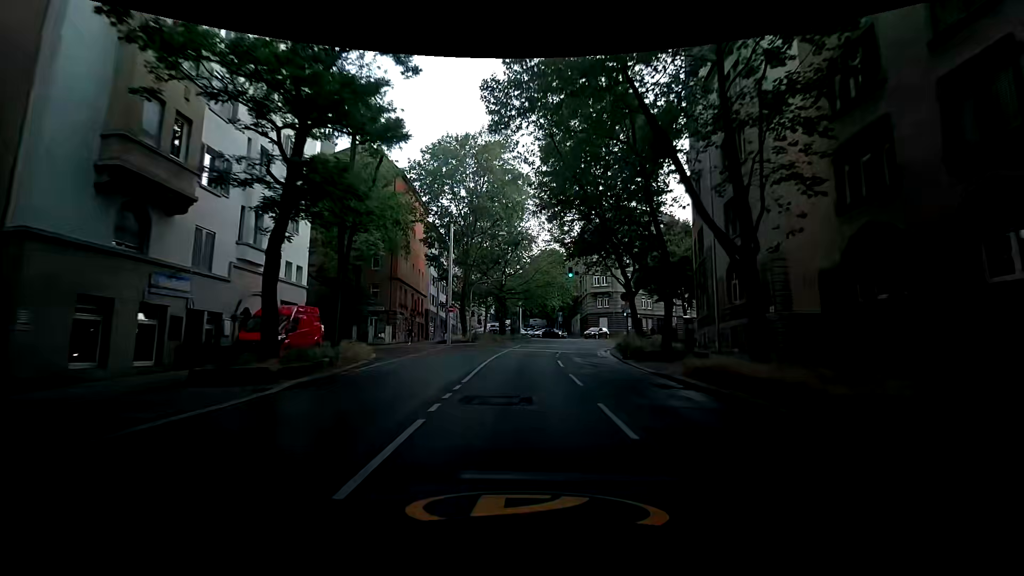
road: secondary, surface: asphalt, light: Day
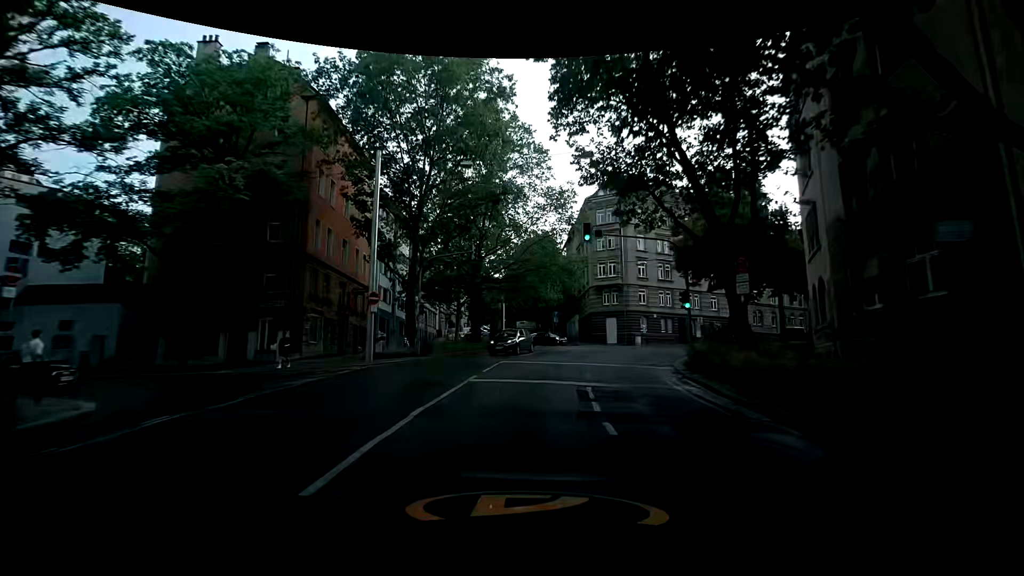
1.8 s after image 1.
(+1.0, +18.1) m; +4°
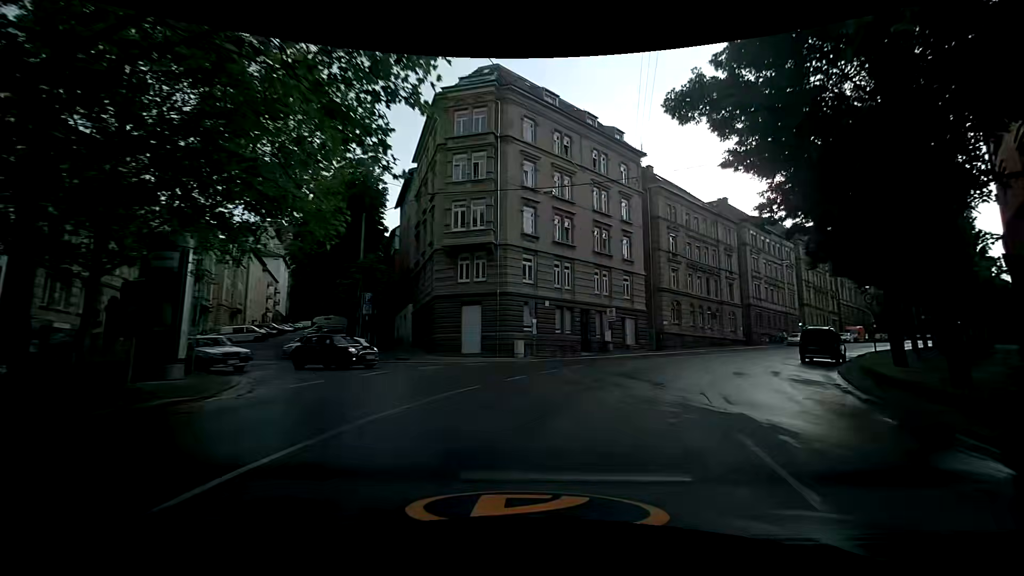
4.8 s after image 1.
(+3.3, +29.7) m; +18°
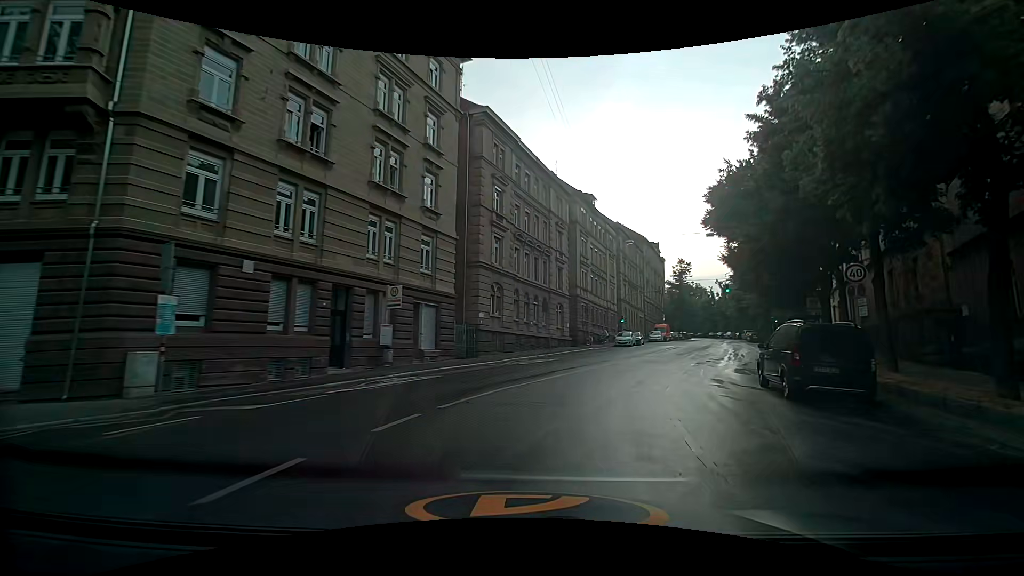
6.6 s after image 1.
(+3.4, +17.6) m; +22°
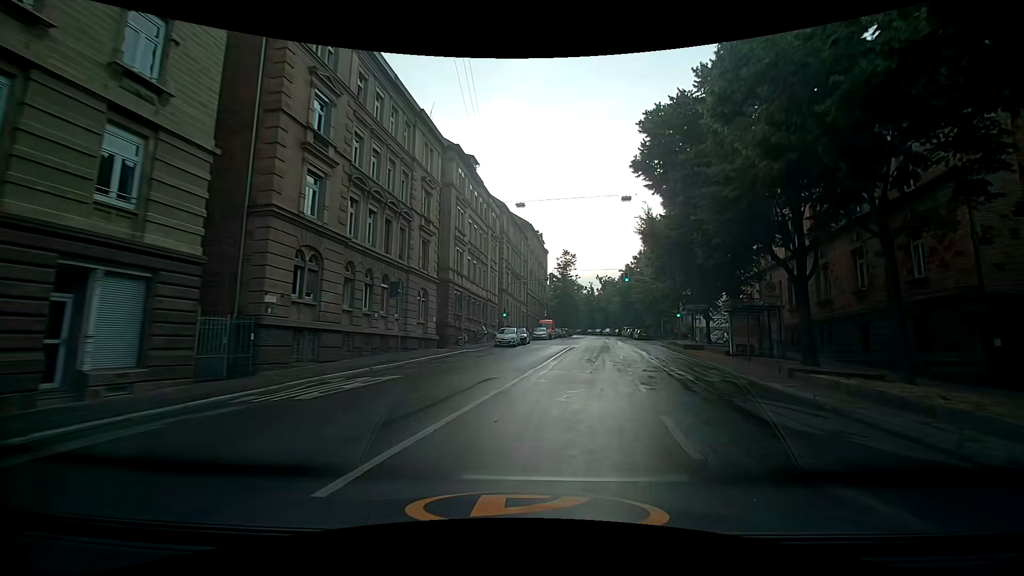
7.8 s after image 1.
(+1.7, +12.0) m; +15°
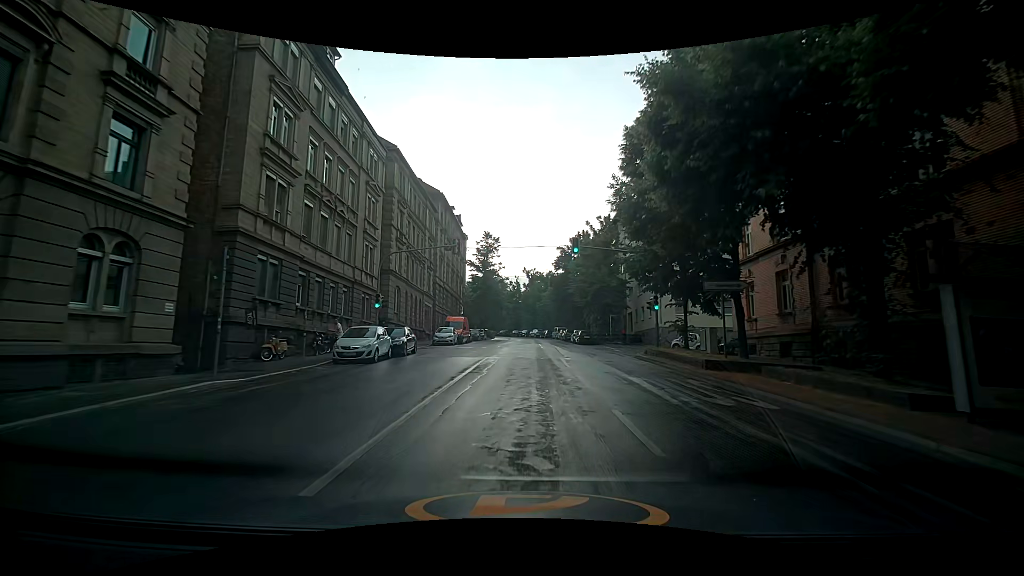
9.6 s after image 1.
(+1.9, +18.3) m; +8°
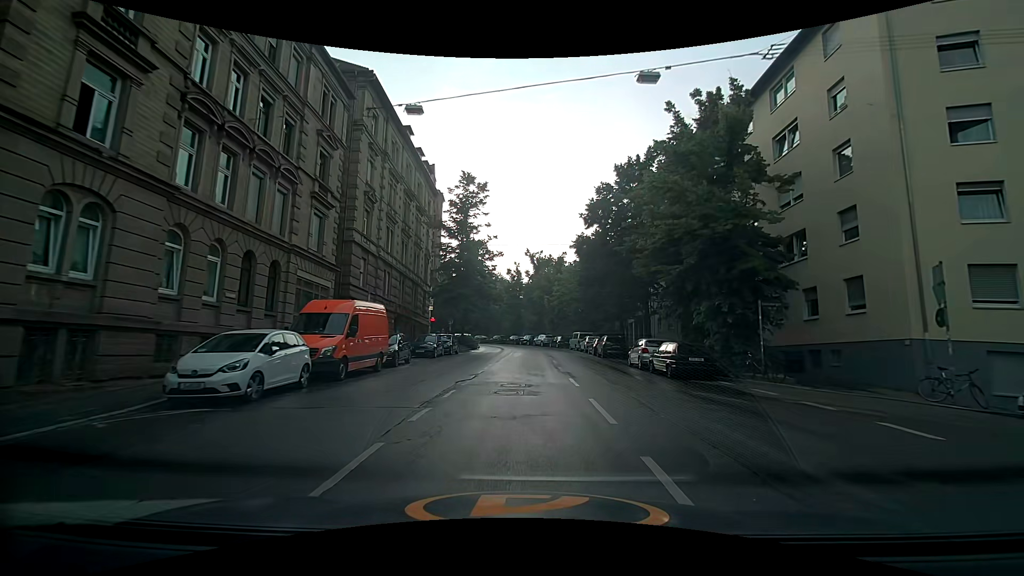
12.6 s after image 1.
(-0.1, +30.6) m; 0°
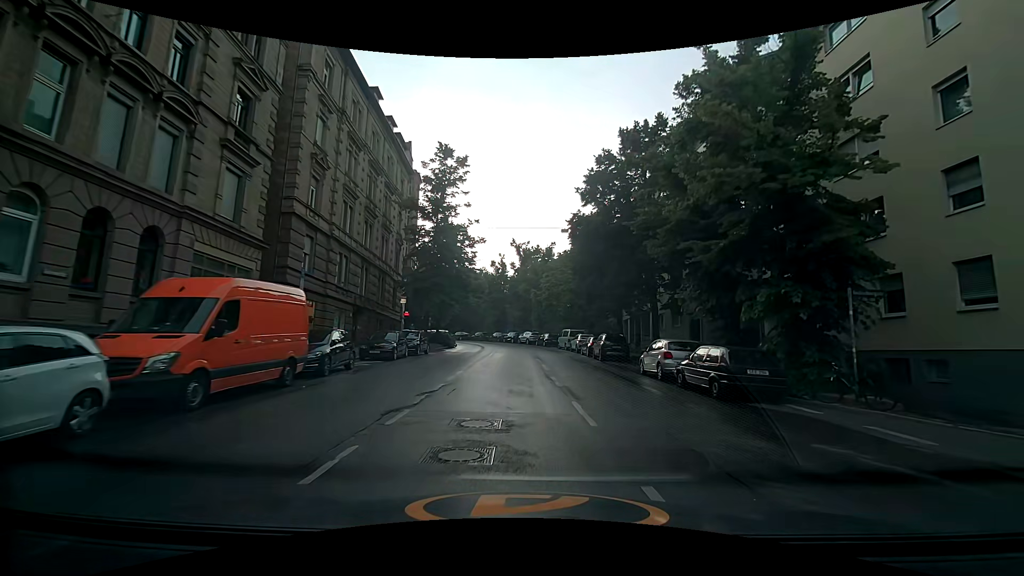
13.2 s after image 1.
(+0.1, +6.1) m; +1°
(0, +10) (+1, +20) (+2, +30) (+2, +40) (+2, +50) (0, +60) (-3, +69) (-8, +78) (-14, +86) (-22, +92) m
